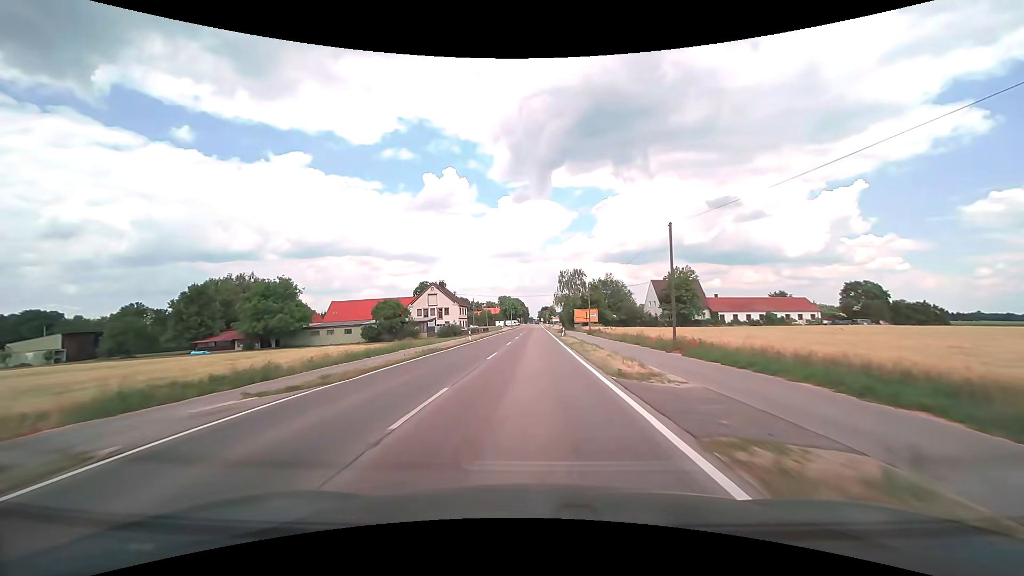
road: tertiary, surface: asphalt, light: Day
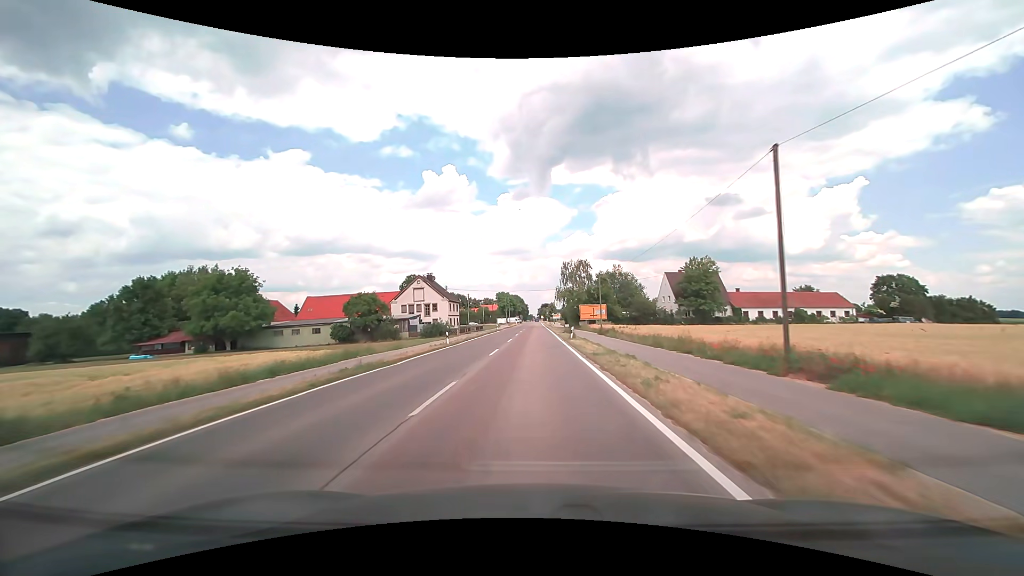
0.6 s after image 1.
(-0.1, +11.5) m; 0°
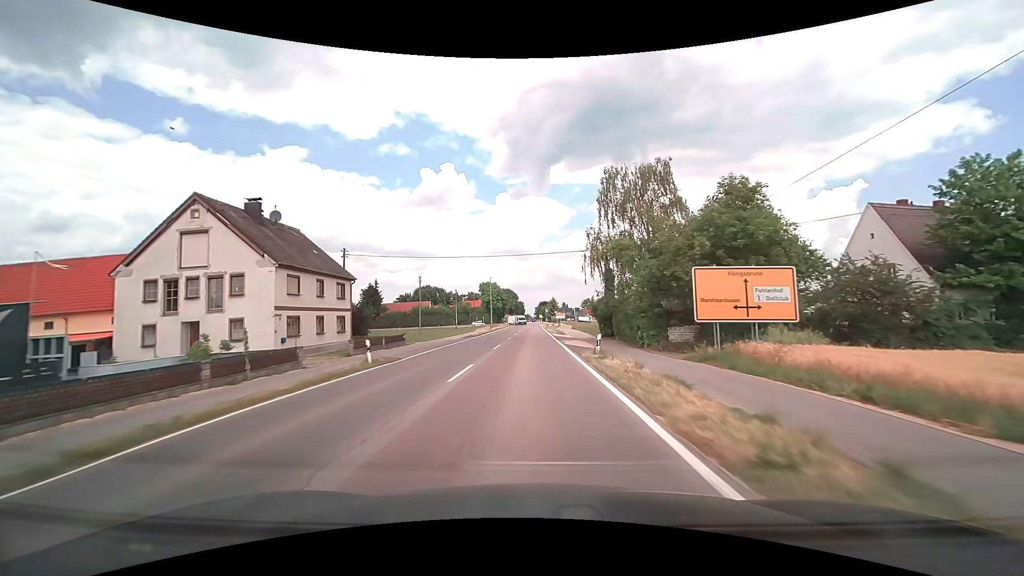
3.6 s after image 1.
(+0.2, +57.9) m; 0°
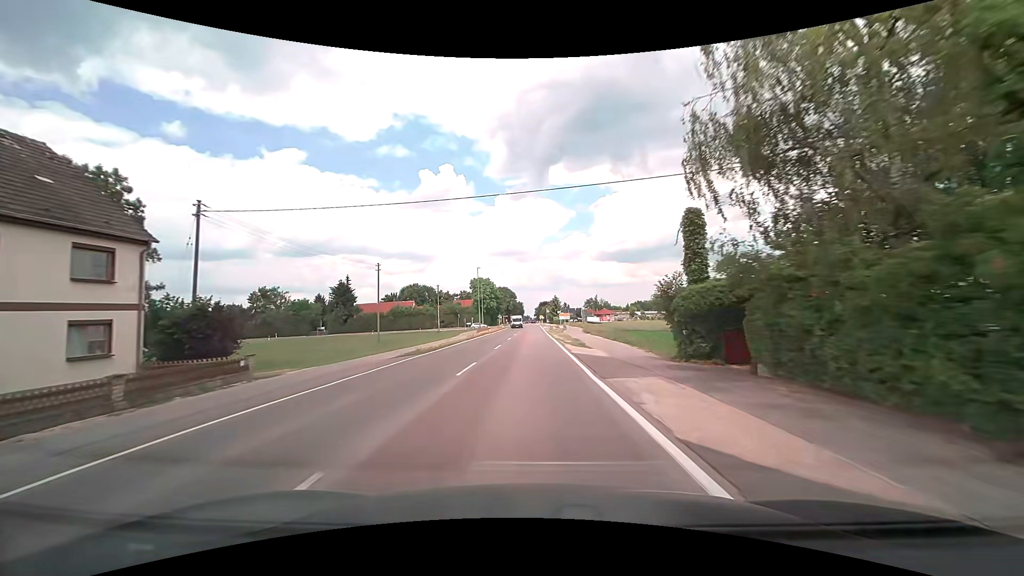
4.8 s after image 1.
(0.0, +22.9) m; 0°
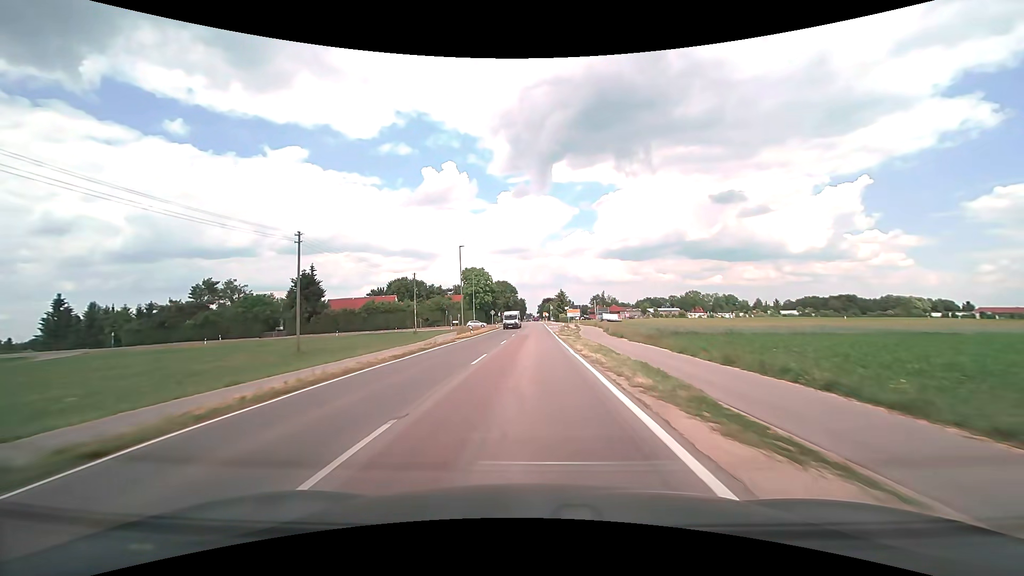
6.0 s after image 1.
(-0.1, +22.4) m; 0°
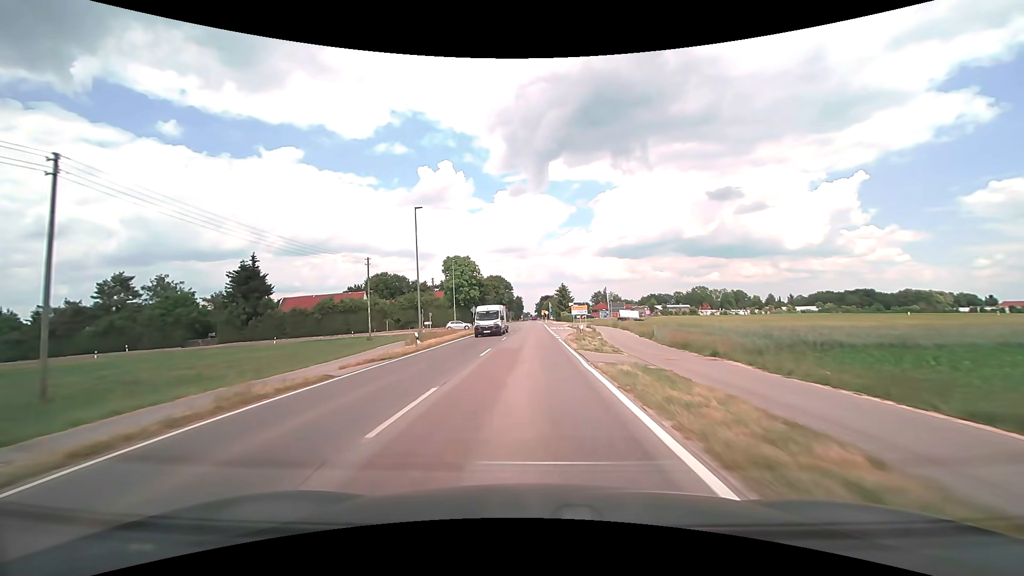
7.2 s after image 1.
(-0.1, +21.2) m; 0°
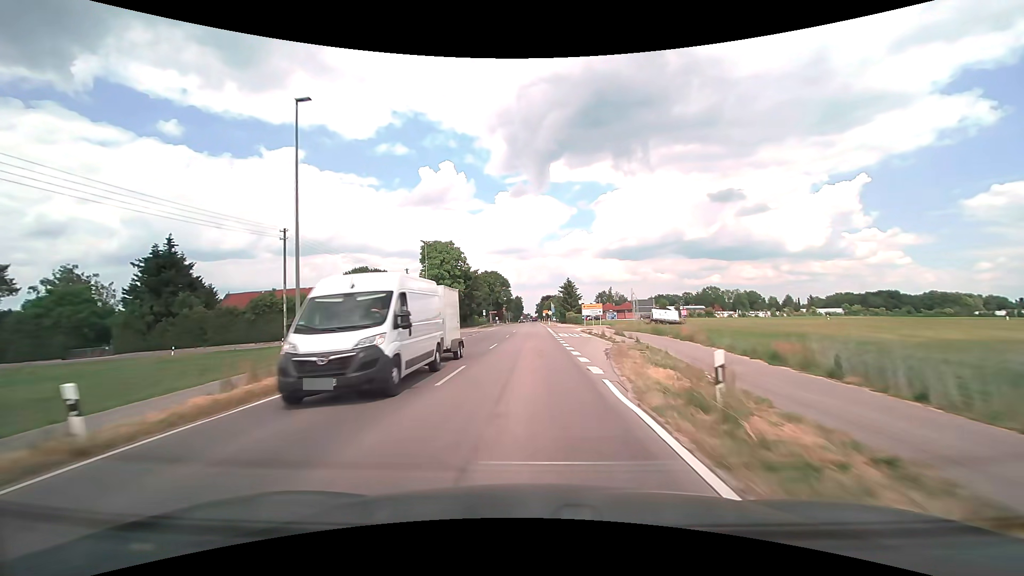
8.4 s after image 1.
(-0.1, +20.1) m; 0°
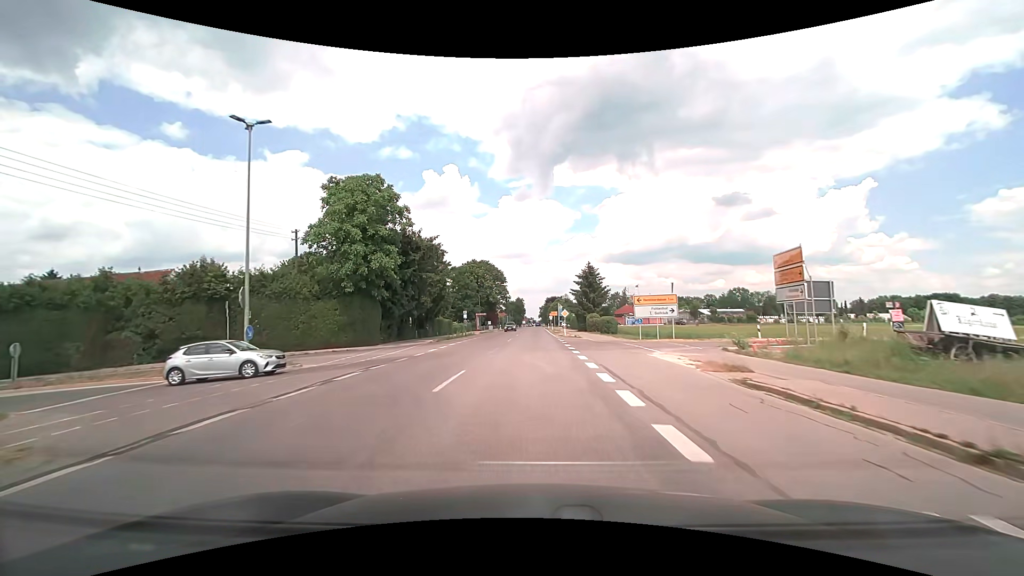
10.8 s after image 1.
(+0.1, +37.0) m; 0°
(0, +10) (0, +20) (0, +30) (0, +40) (0, +50) (0, +60) (0, +70) (0, +80) (0, +90) (0, +100) m
